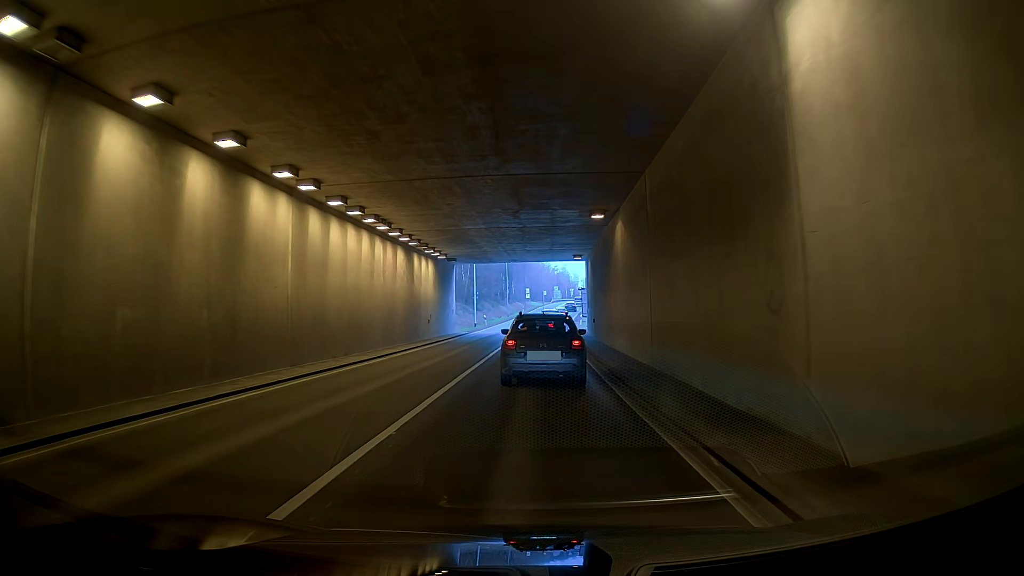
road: secondary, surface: asphalt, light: Day
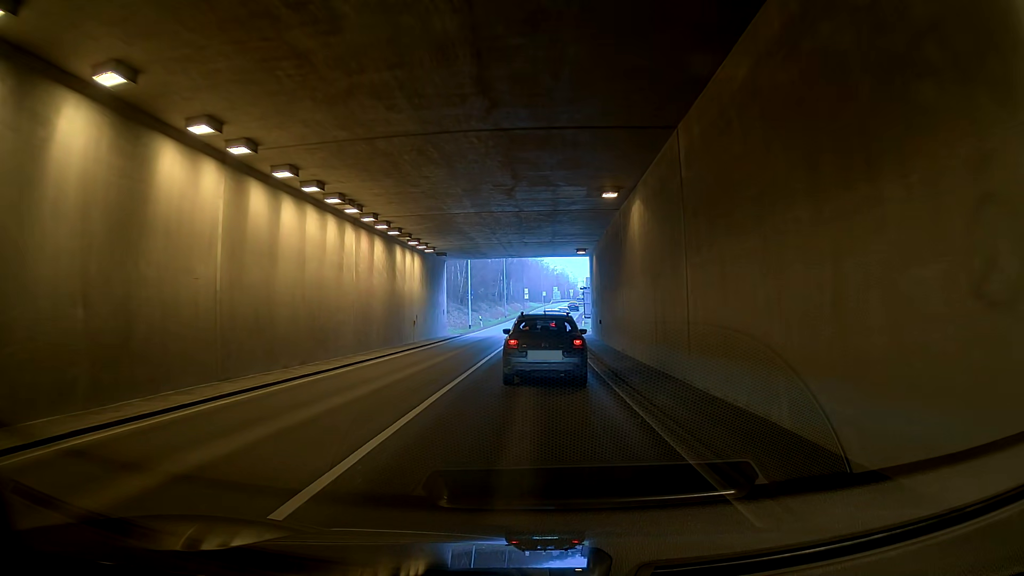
(0.0, +4.2) m; 0°
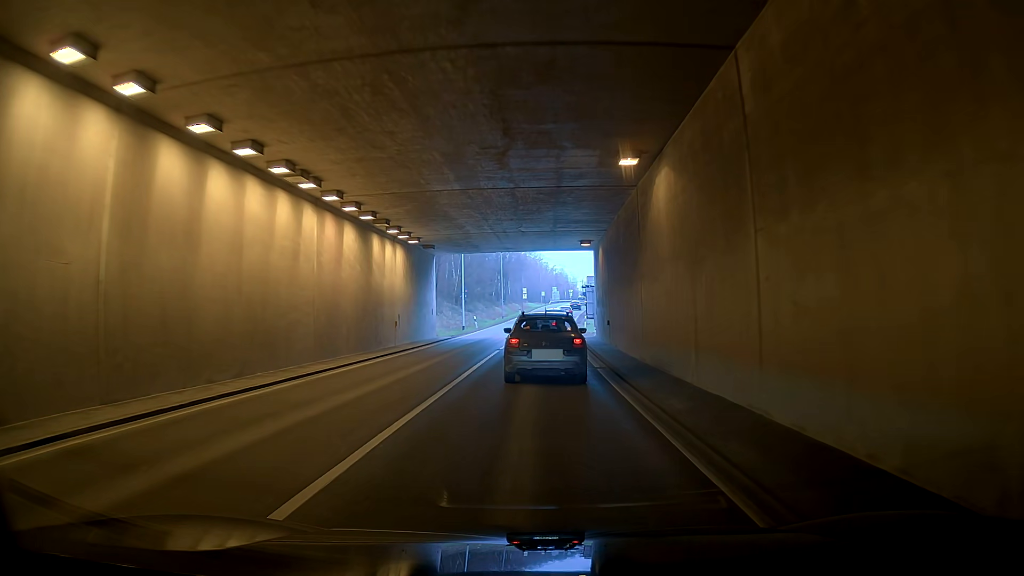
(0.0, +4.1) m; 0°
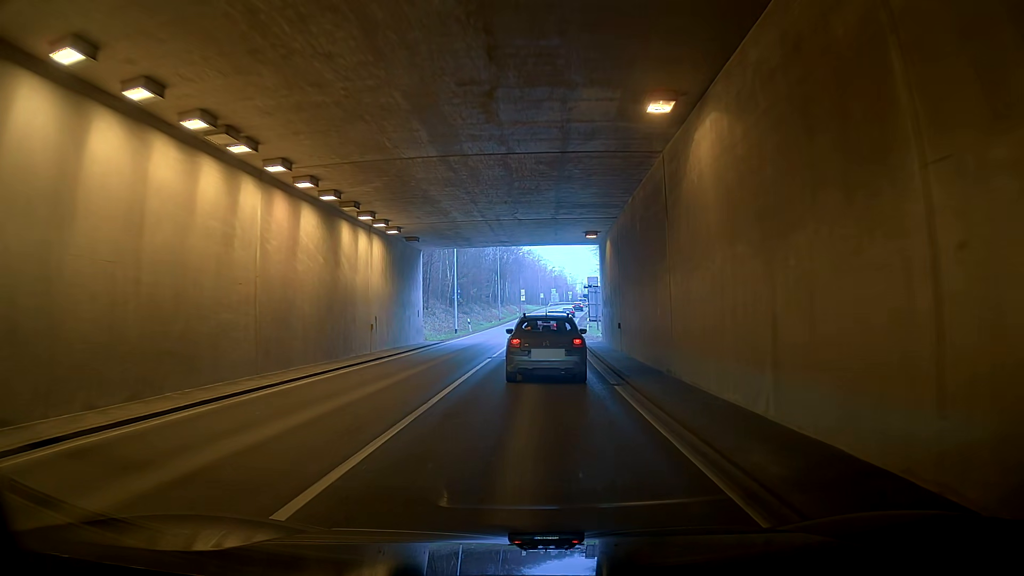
(0.0, +4.1) m; 0°
